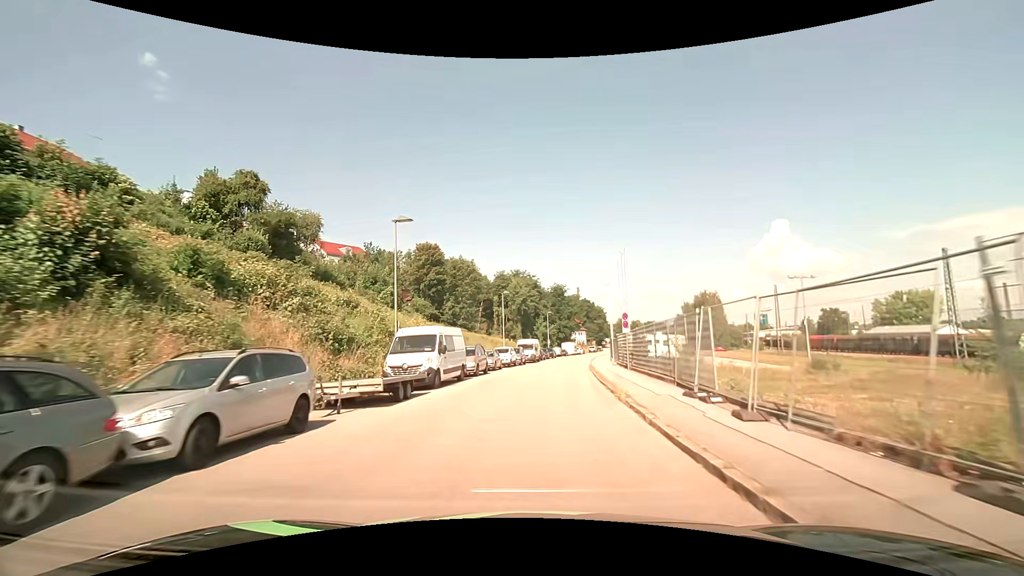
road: residential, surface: asphalt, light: Day
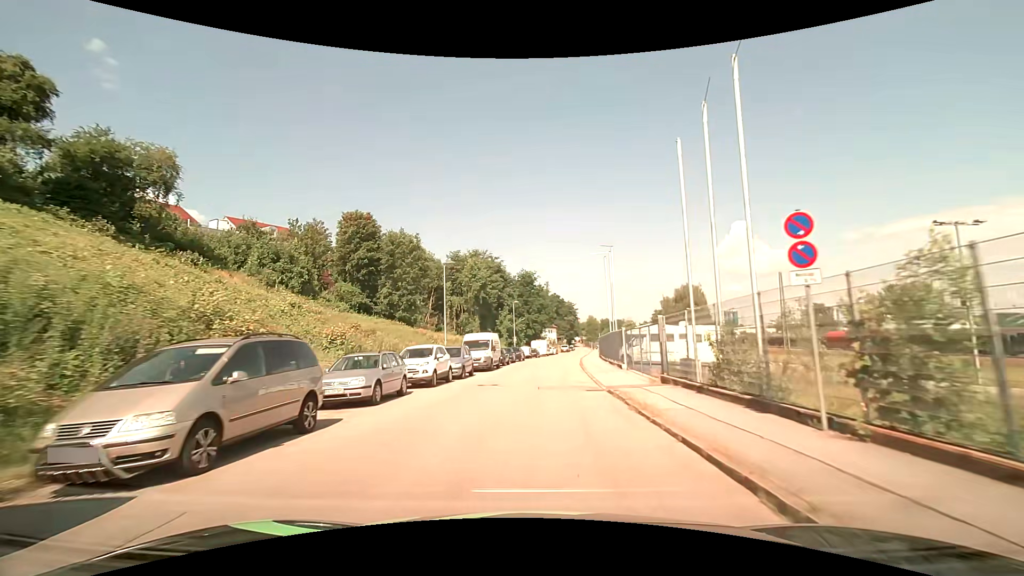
(+0.6, +20.4) m; +4°
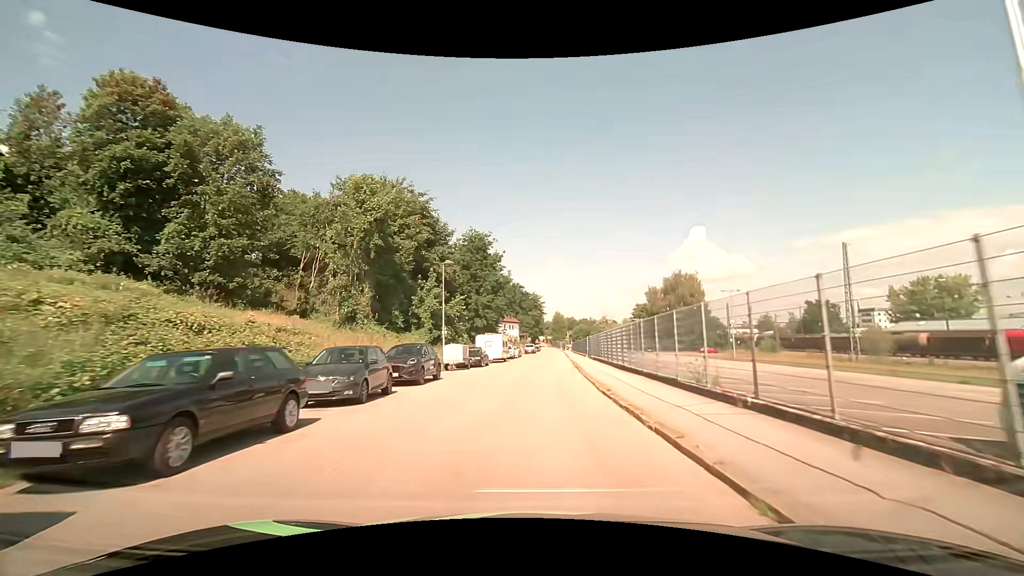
(+1.3, +33.4) m; +5°
